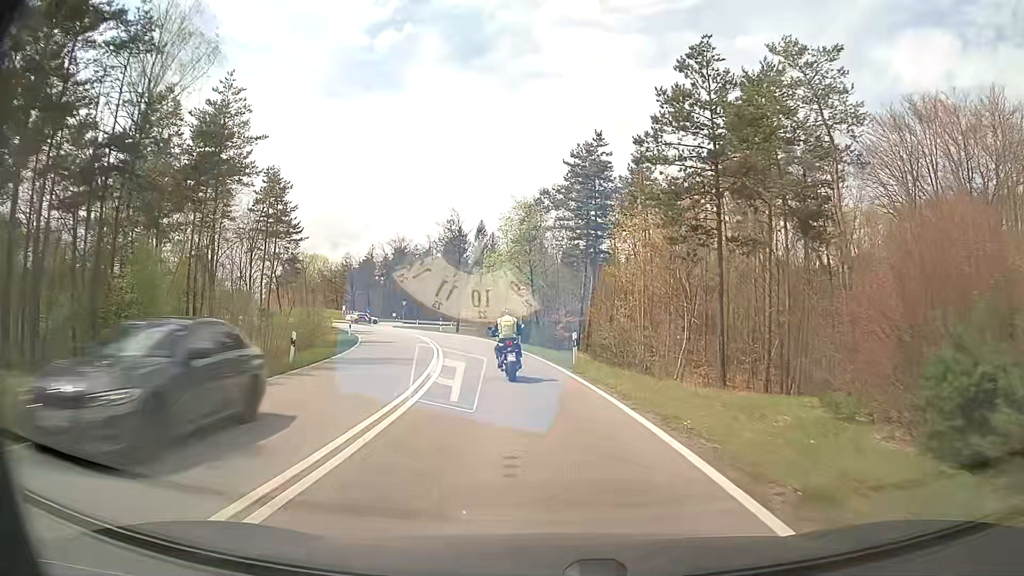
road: primary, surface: asphalt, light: Day
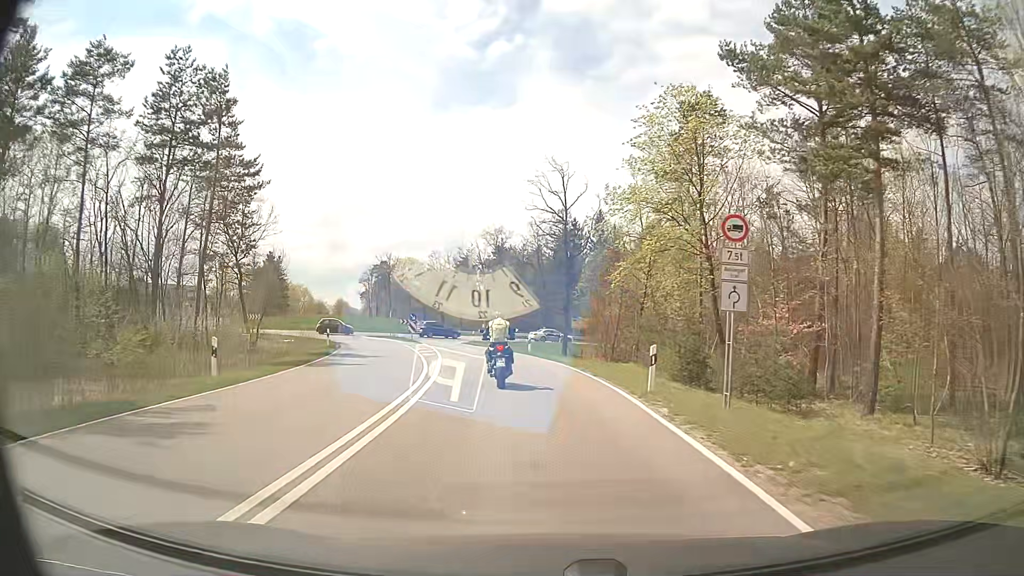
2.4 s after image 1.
(-2.8, +30.6) m; -10°
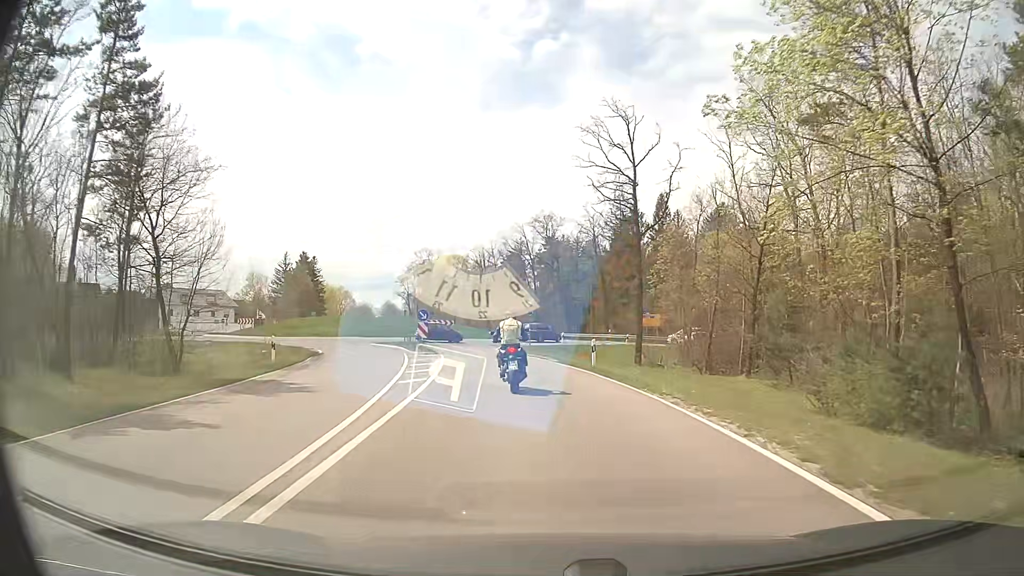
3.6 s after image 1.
(-0.6, +14.1) m; -4°
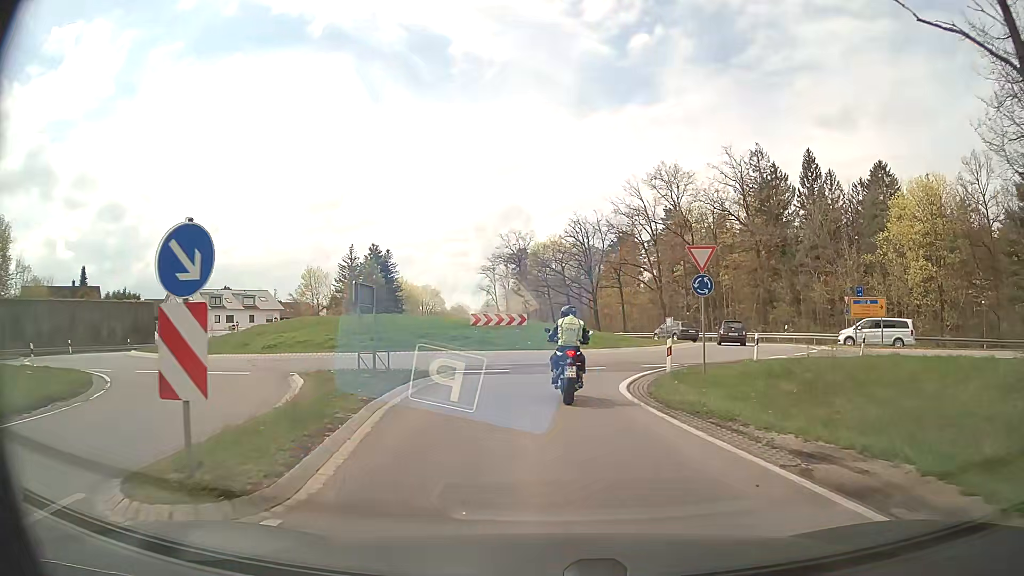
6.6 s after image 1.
(-2.4, +27.6) m; -10°
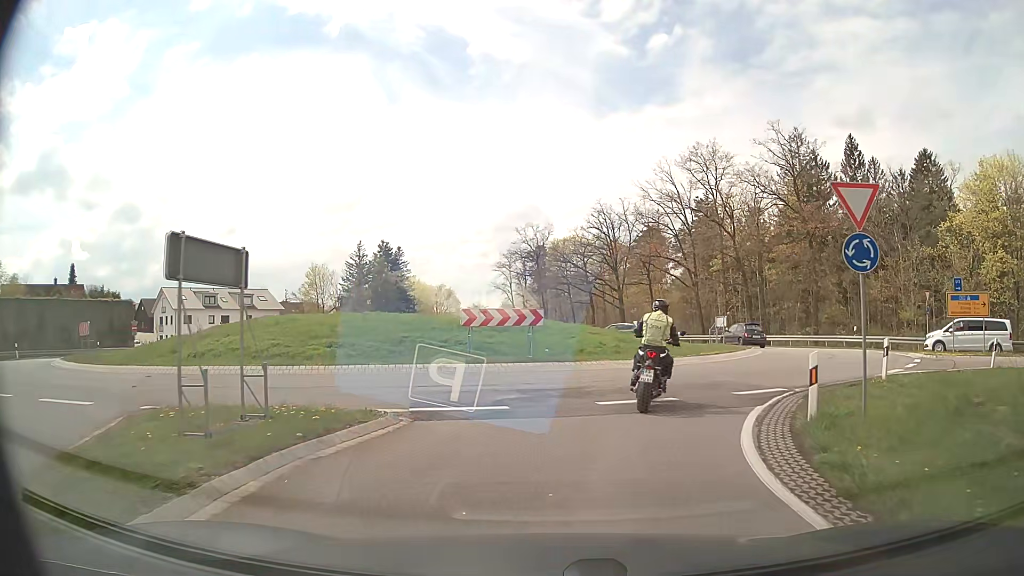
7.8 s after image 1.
(-0.1, +8.5) m; -1°
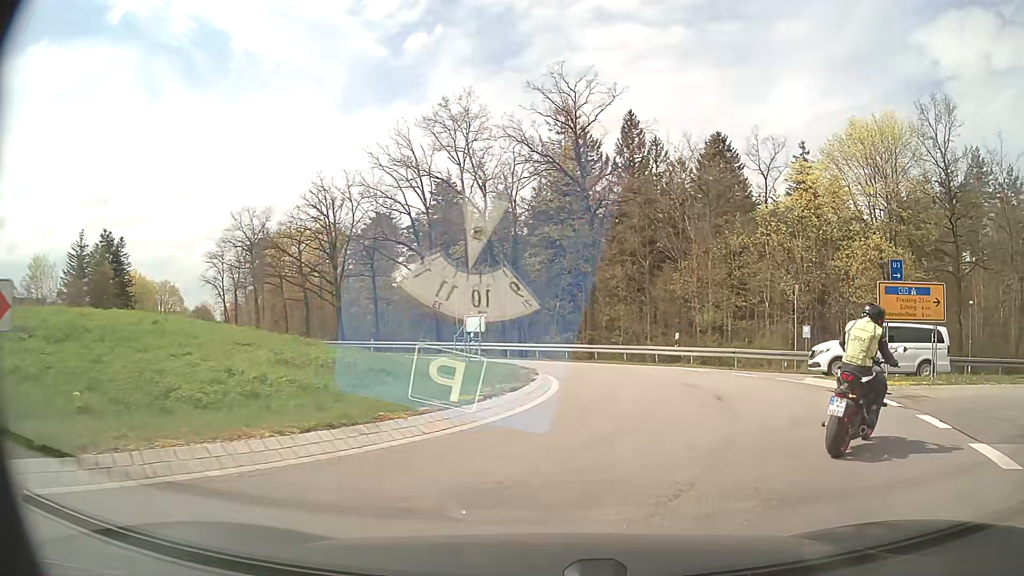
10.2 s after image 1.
(+2.1, +13.6) m; +23°
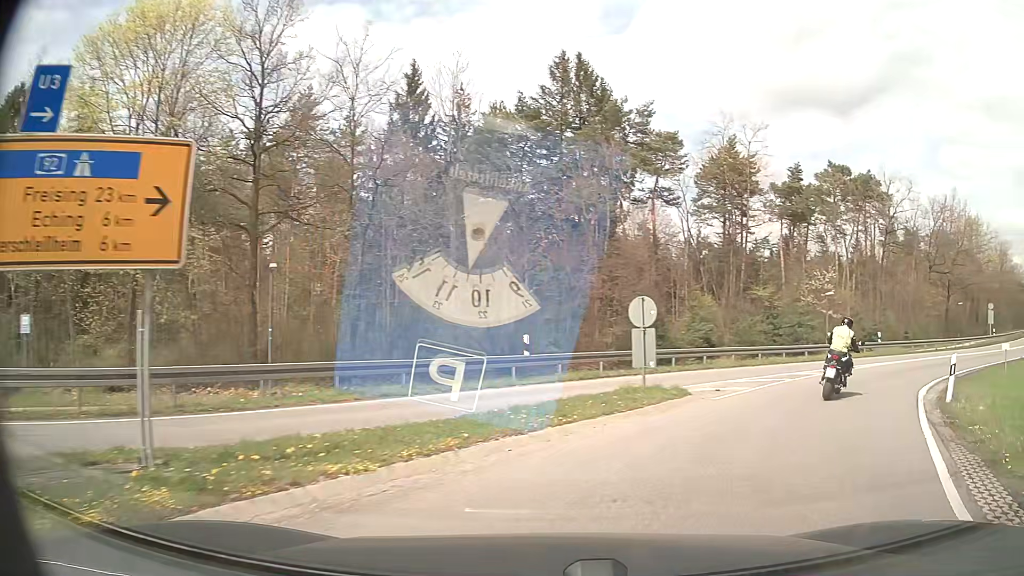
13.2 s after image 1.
(+6.9, +12.7) m; +60°
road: secondary
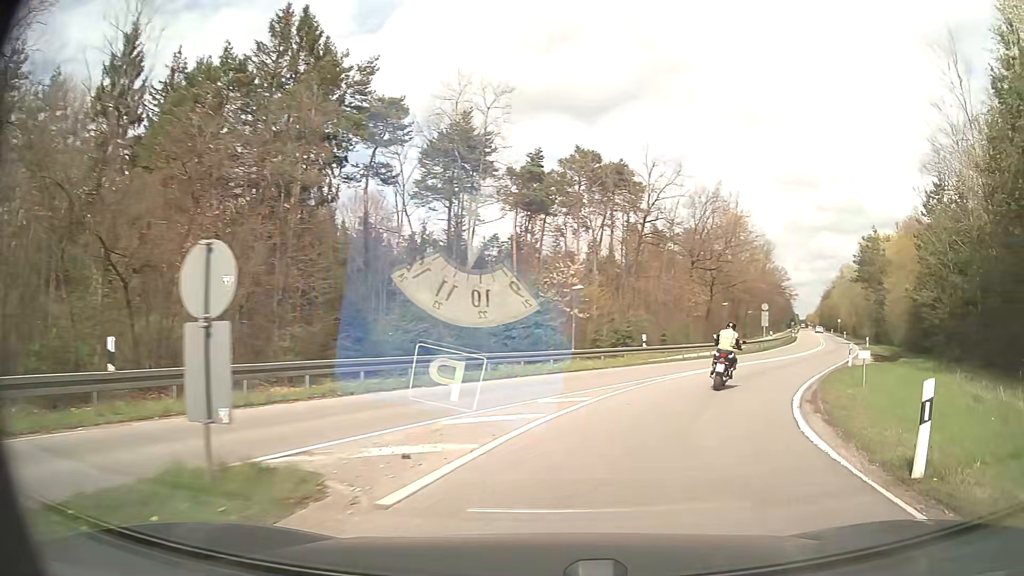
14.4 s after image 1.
(+1.7, +8.1) m; +23°
(+2, +10) (+5, +19) (+10, +28) (+15, +36) (+20, +45) (+25, +54) (+29, +63) (+34, +72) (+38, +81) (+42, +90) m
